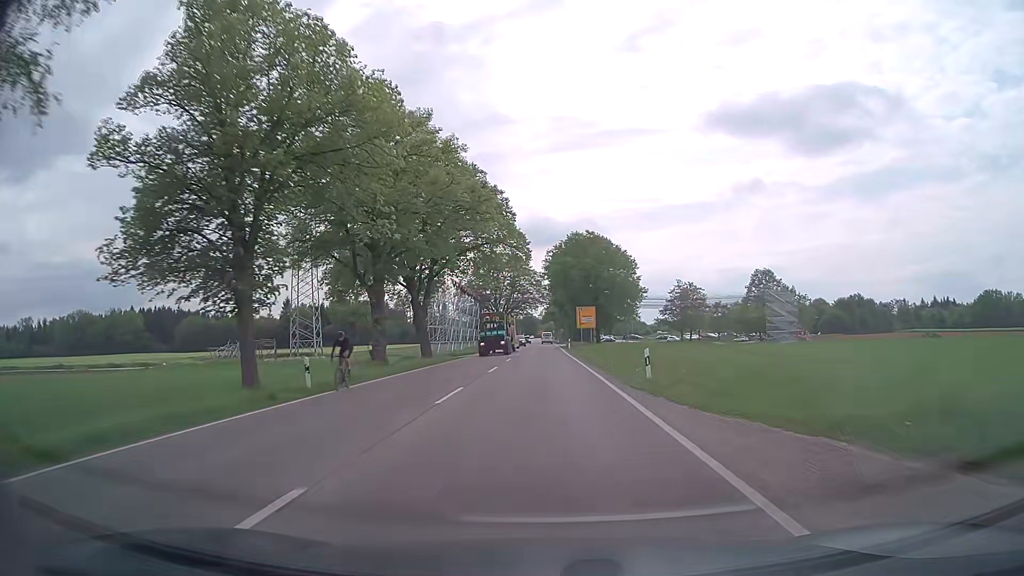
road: secondary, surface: asphalt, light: Day
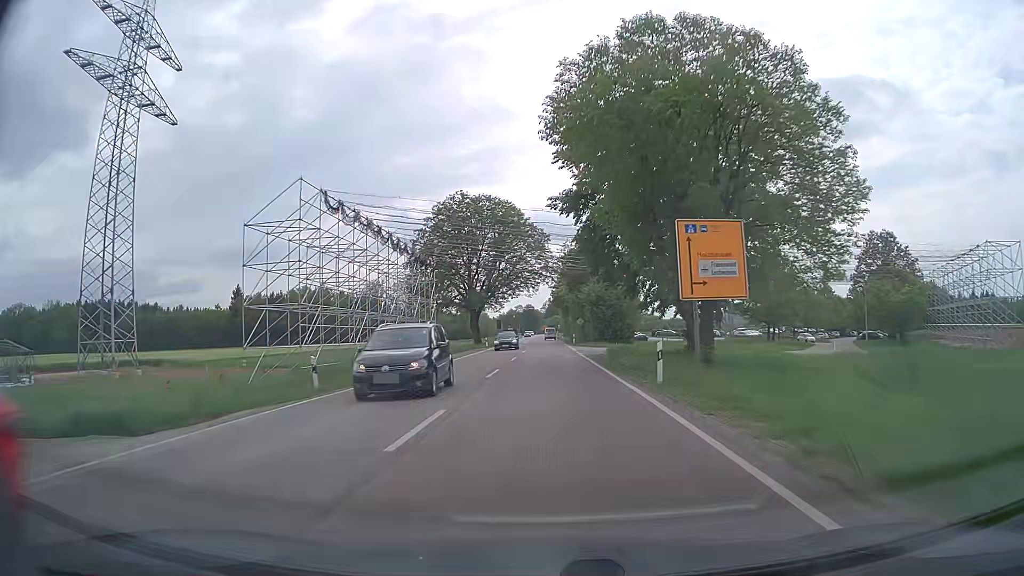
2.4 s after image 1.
(-0.2, +53.6) m; -1°
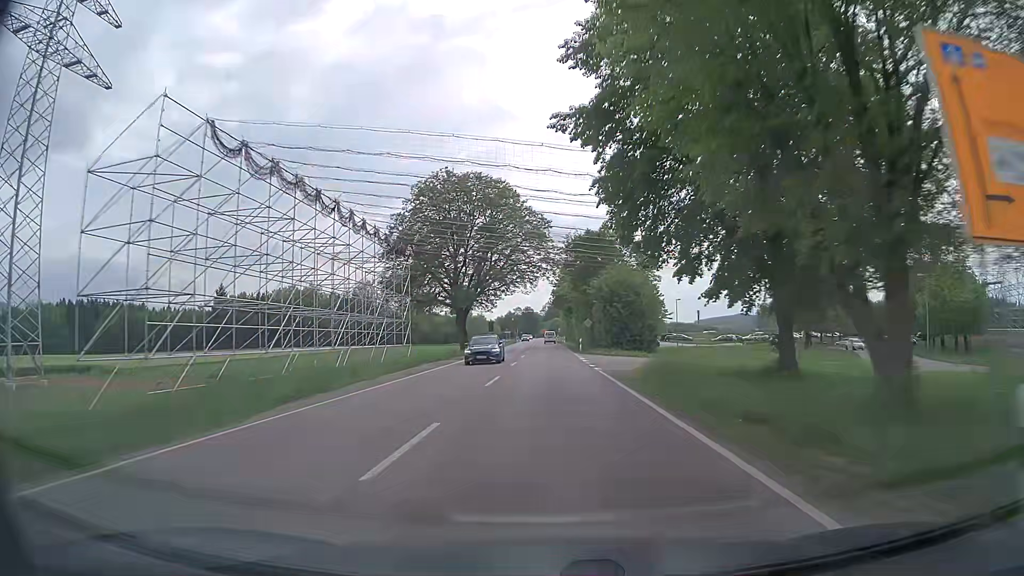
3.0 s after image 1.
(+0.1, +13.5) m; 0°
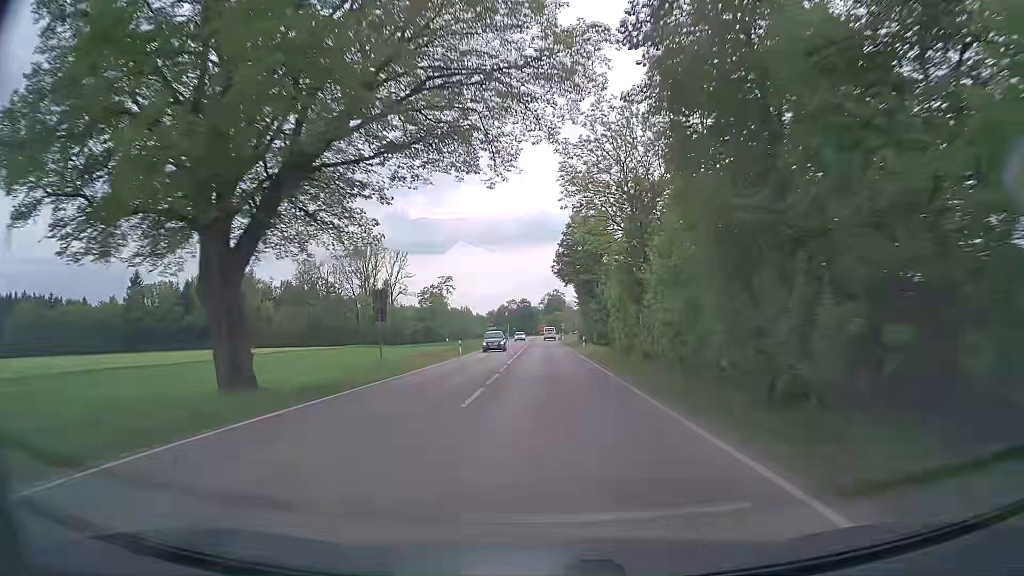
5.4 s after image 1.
(+0.2, +53.9) m; 0°
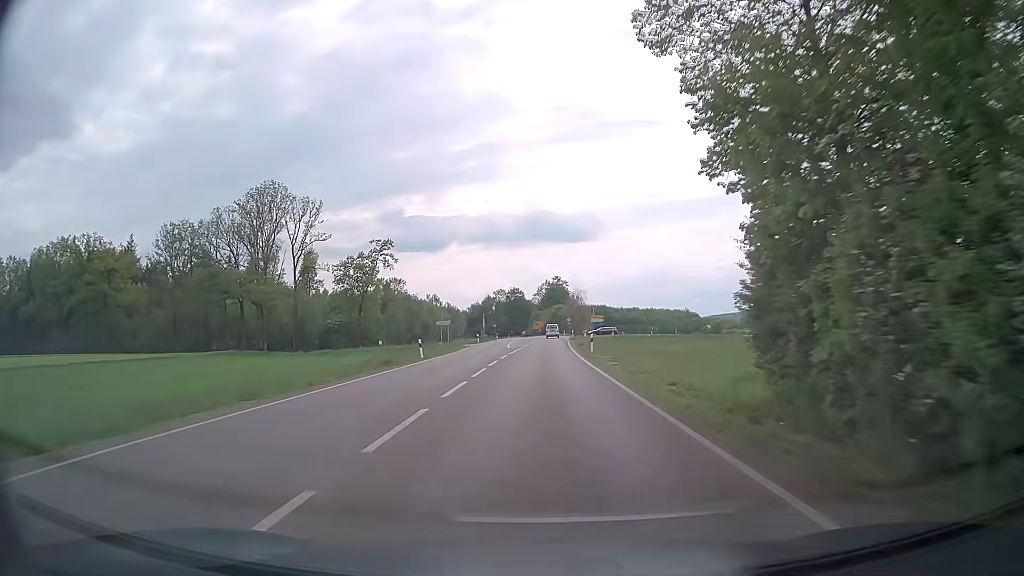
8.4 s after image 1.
(-0.1, +64.7) m; 0°
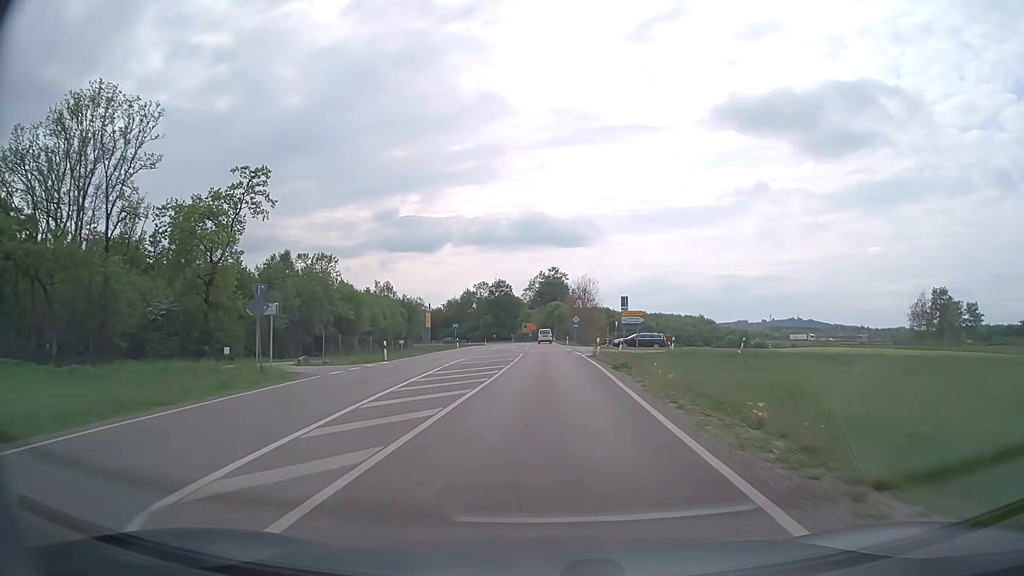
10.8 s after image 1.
(+0.2, +47.8) m; 0°
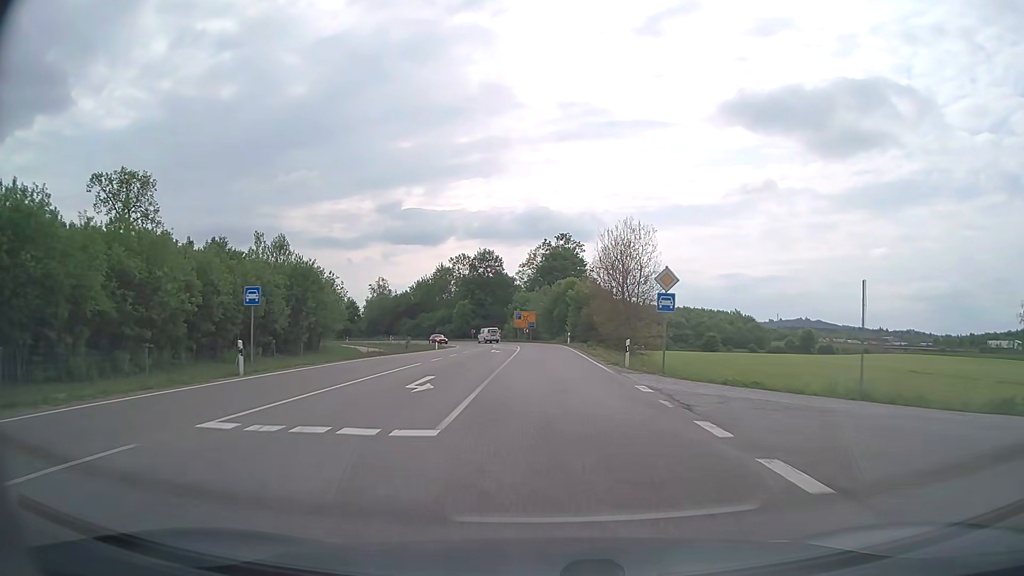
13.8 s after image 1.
(0.0, +55.2) m; 0°
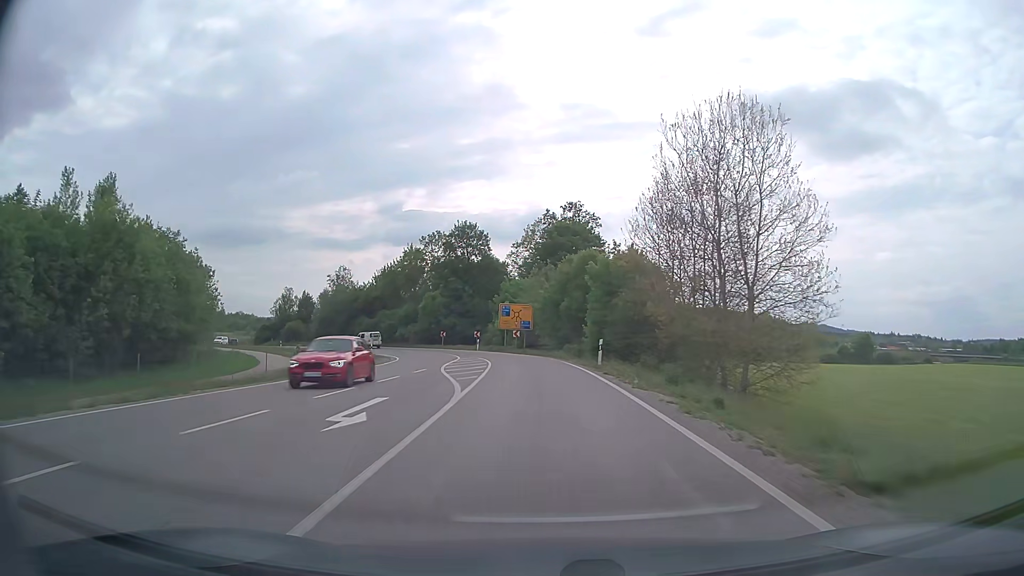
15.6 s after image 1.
(+0.1, +33.2) m; 0°
(0, +10) (0, +20) (-1, +30) (-2, +40) (-4, +50) (-7, +59) (-10, +69) (-15, +77) (-22, +85) (-29, +92) m
